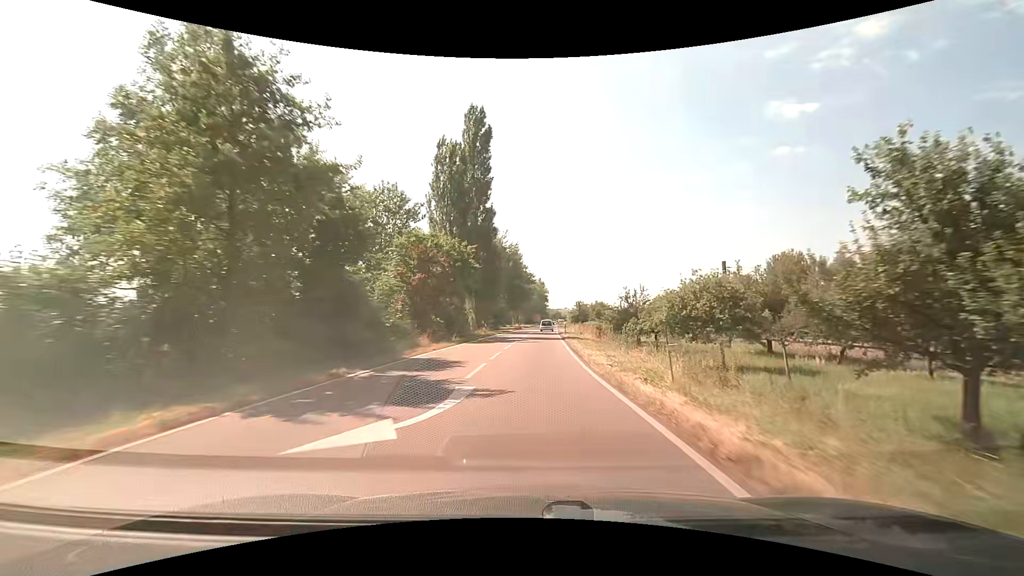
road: secondary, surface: asphalt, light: Day
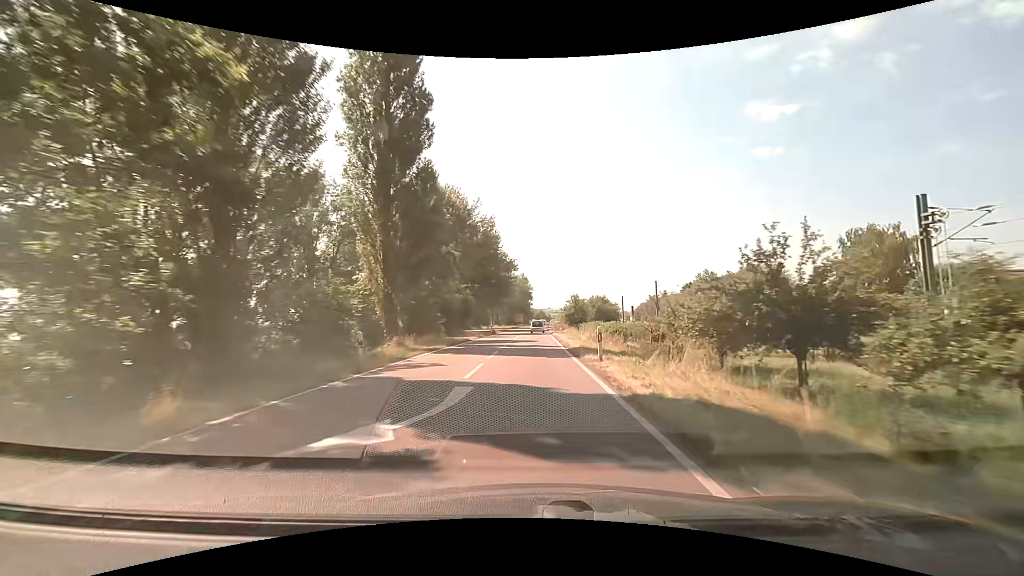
(+0.7, +30.2) m; +2°
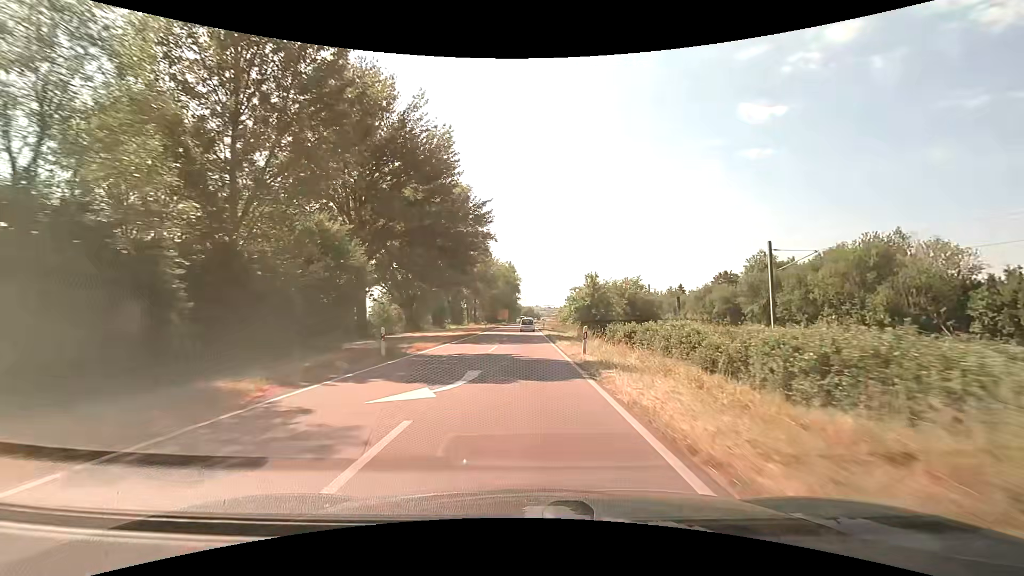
(+0.4, +39.0) m; +1°
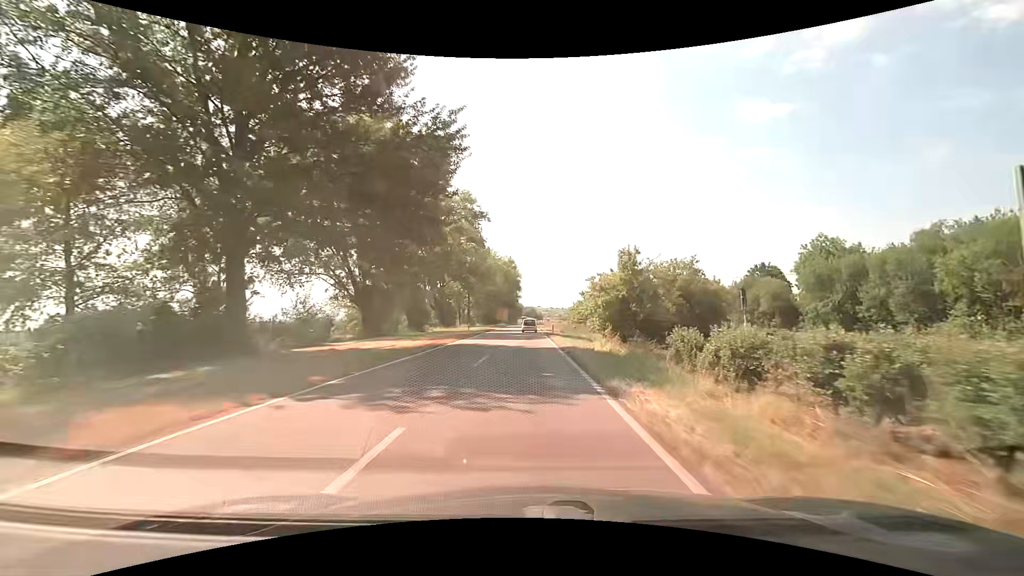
(0.0, +19.0) m; 0°
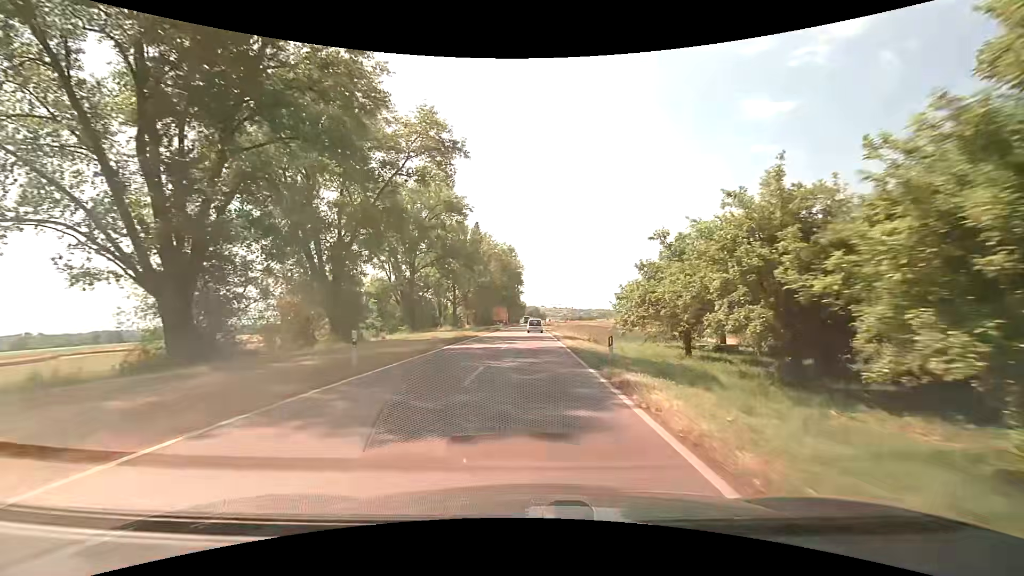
(0.0, +28.3) m; 0°
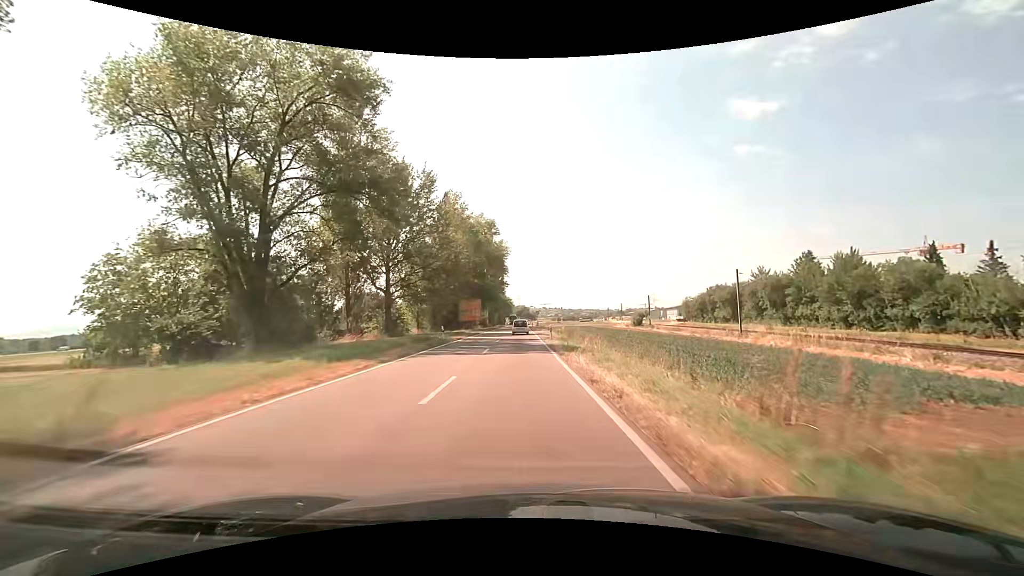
(+0.5, +37.9) m; +1°
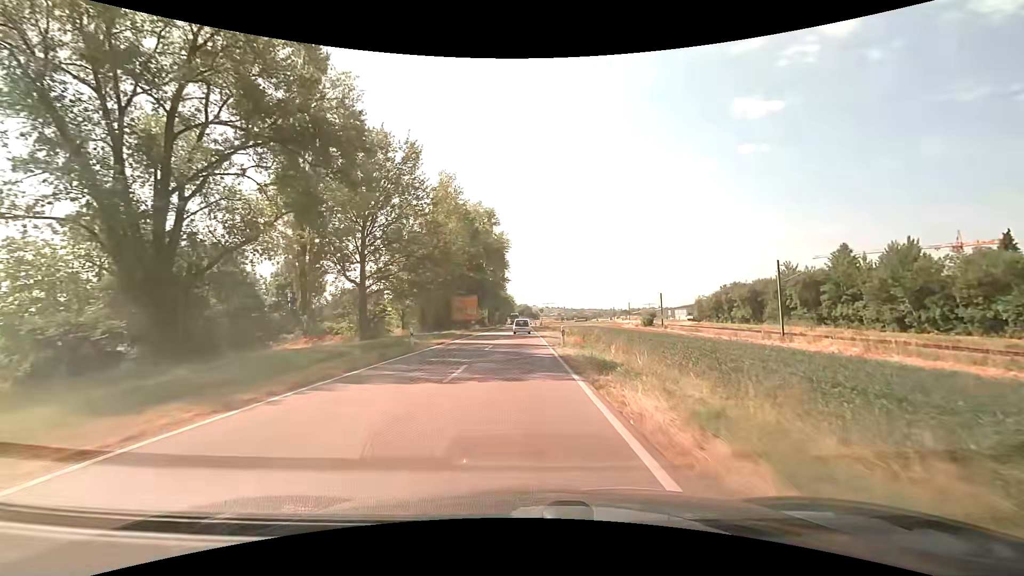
(0.0, +9.5) m; 0°
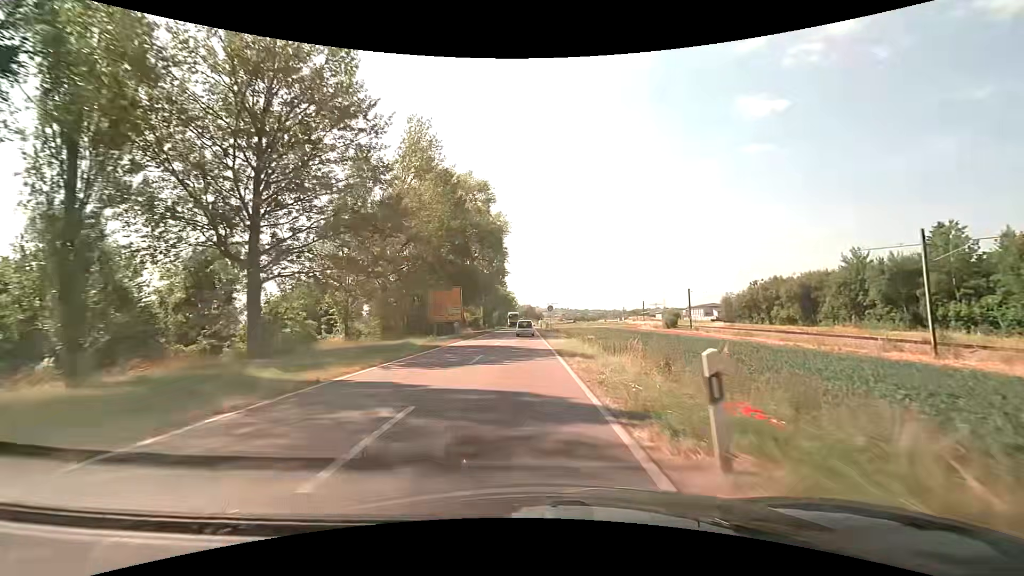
(0.0, +19.0) m; 0°
(0, +10) (0, +20) (0, +30) (0, +40) (0, +50) (0, +60) (0, +70) (0, +80) (0, +90) (0, +100) m
